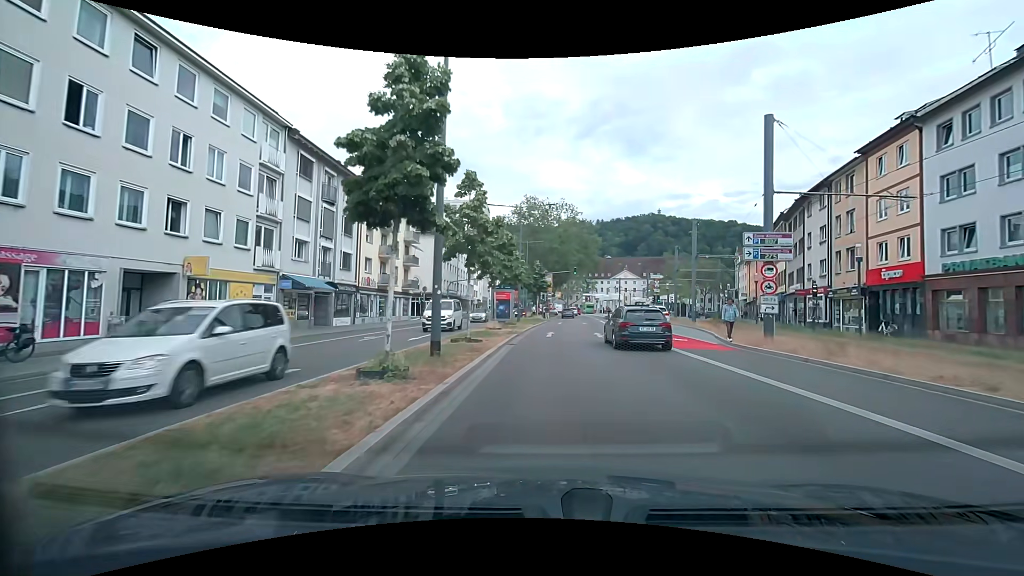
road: primary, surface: asphalt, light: Day
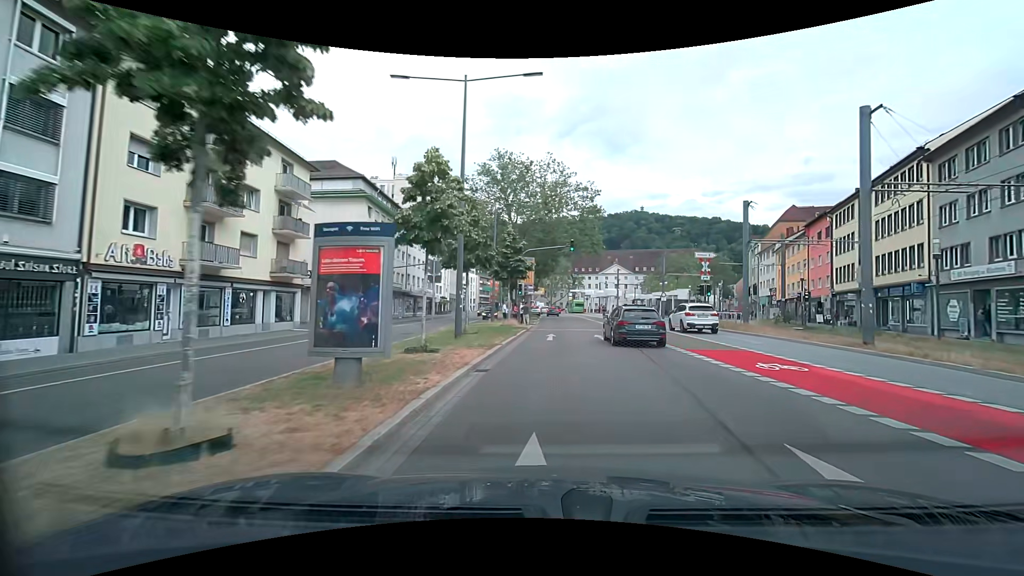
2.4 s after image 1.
(+0.3, +23.3) m; +2°
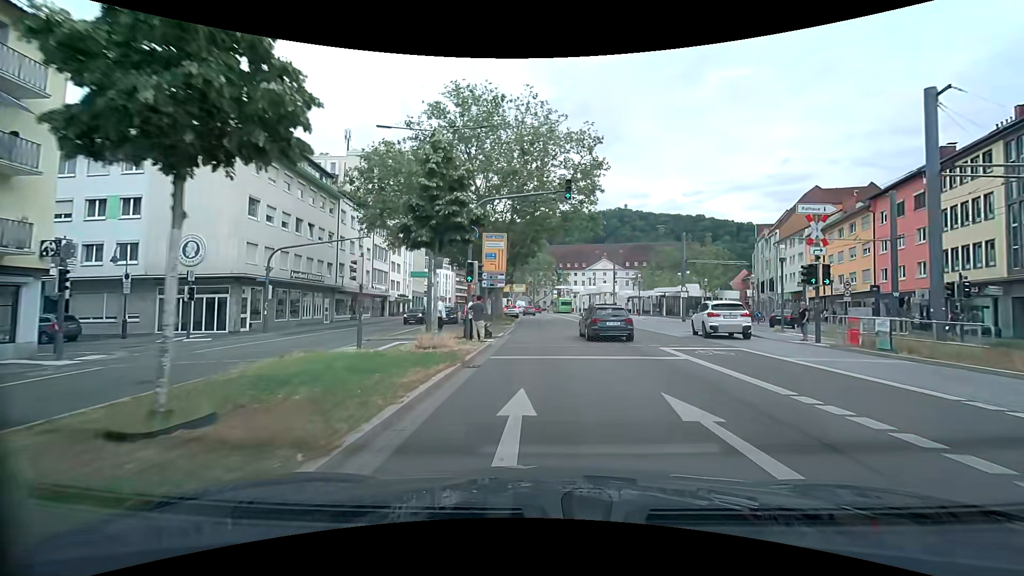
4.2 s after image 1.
(+0.5, +17.2) m; +2°
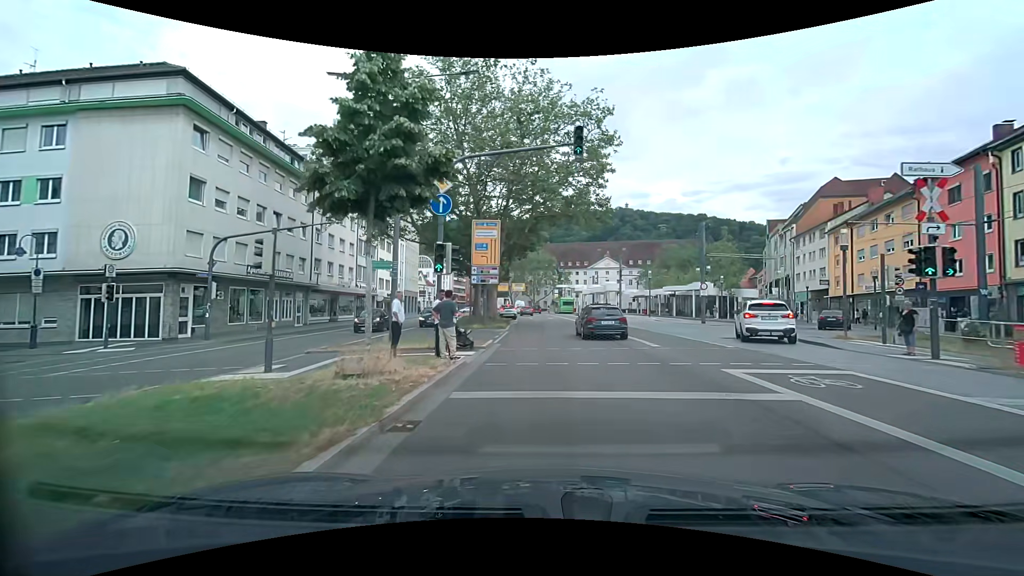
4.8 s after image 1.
(0.0, +5.6) m; 0°
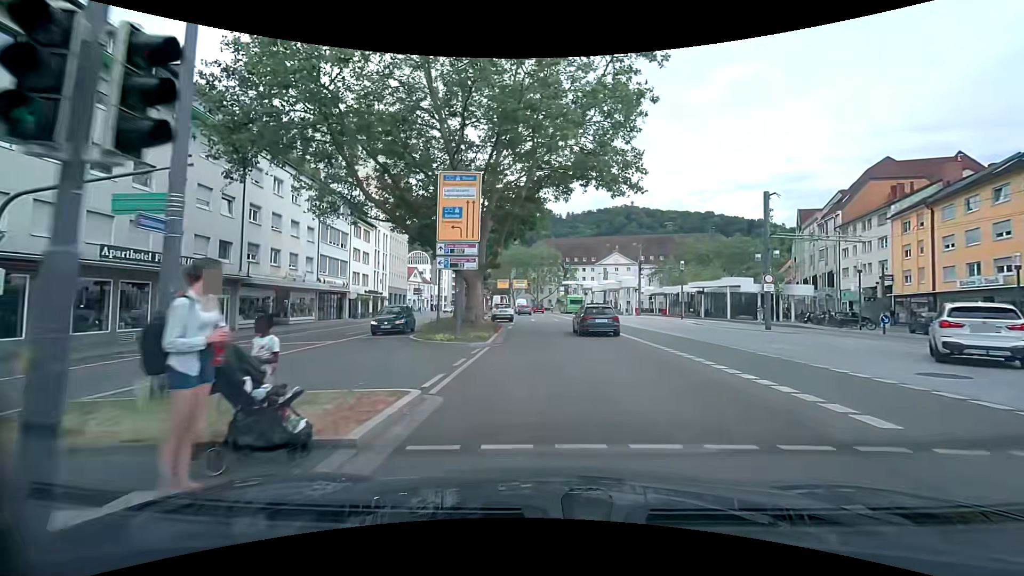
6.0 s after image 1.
(-0.1, +11.0) m; -1°
